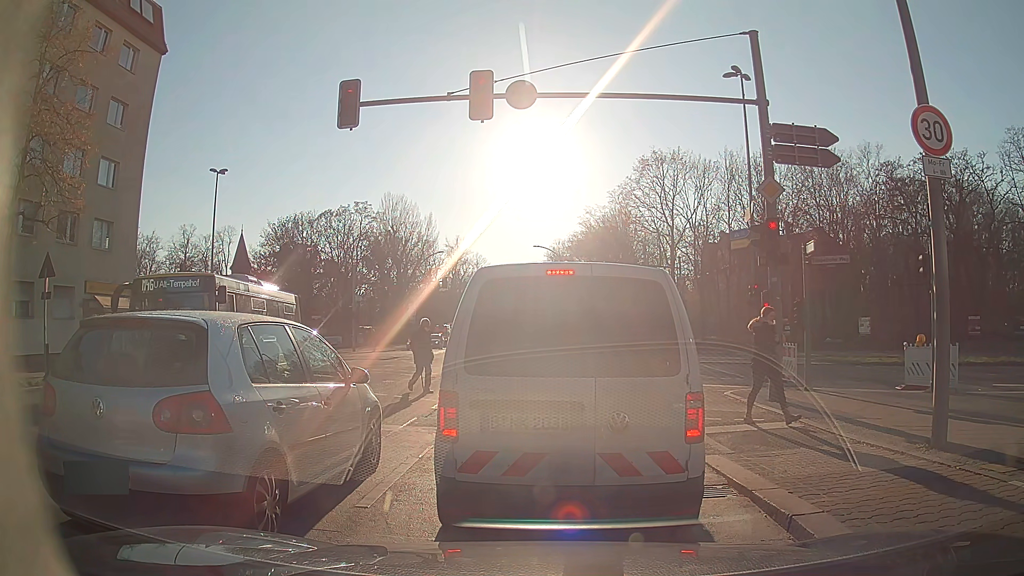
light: Day
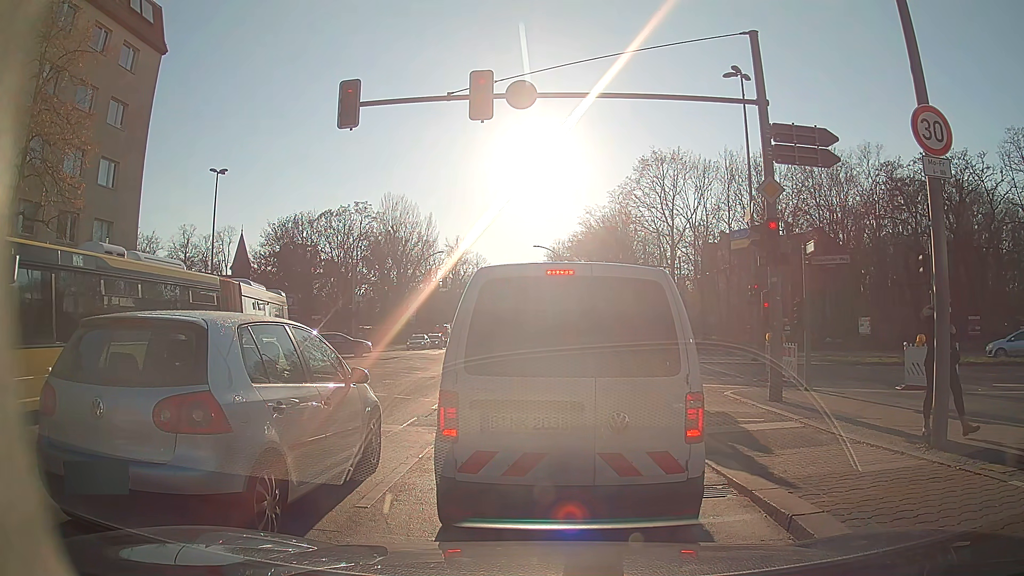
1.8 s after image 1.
(0.0, 0.0) m; 0°
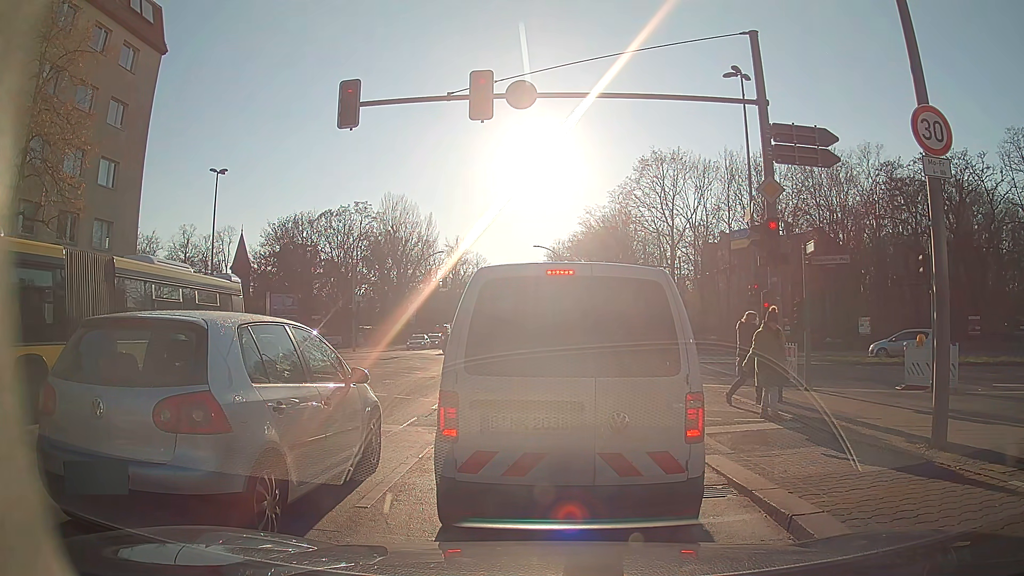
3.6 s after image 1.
(0.0, 0.0) m; 0°
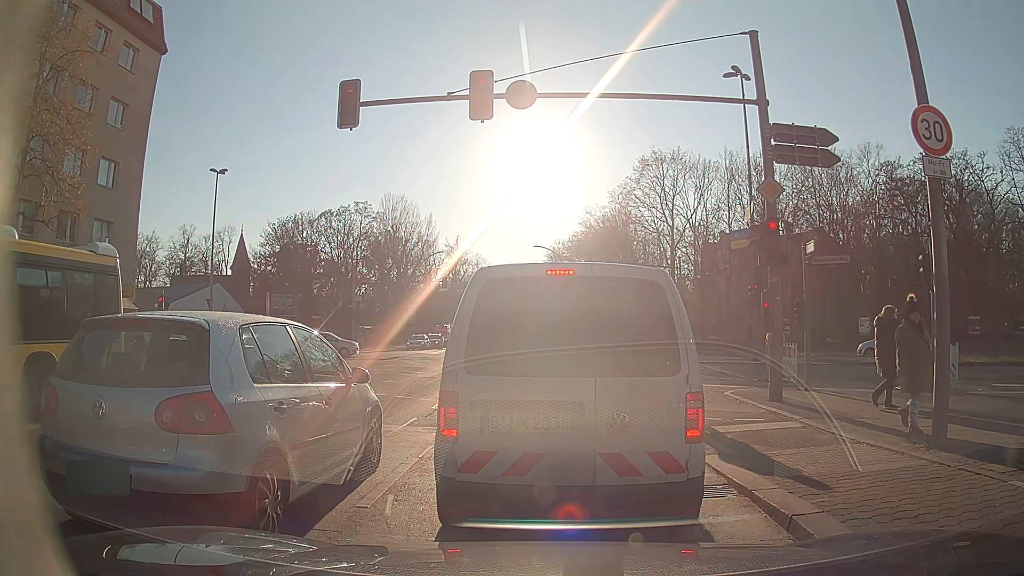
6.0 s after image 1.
(0.0, 0.0) m; 0°
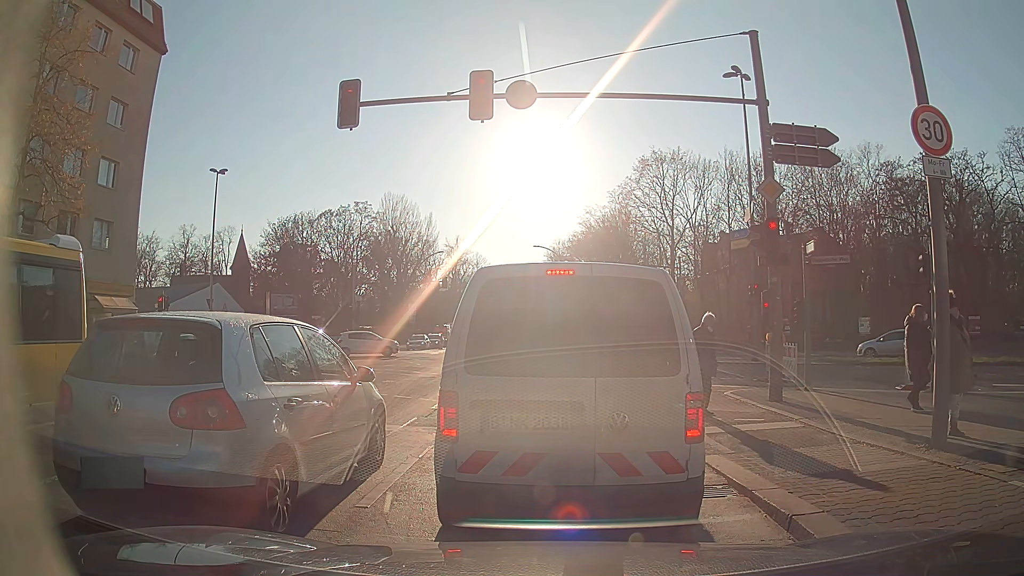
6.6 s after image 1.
(0.0, 0.0) m; 0°
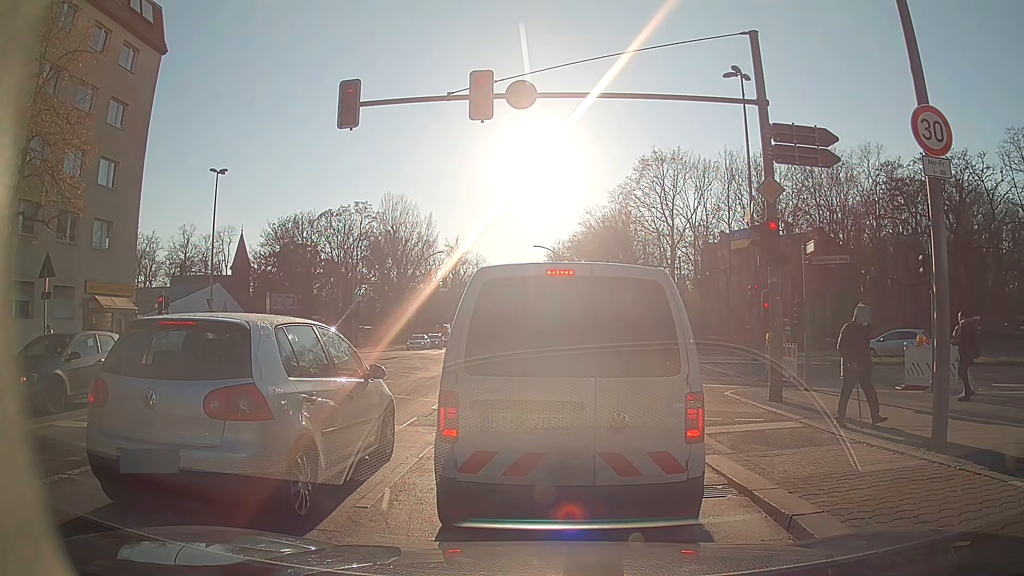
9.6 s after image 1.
(0.0, 0.0) m; 0°
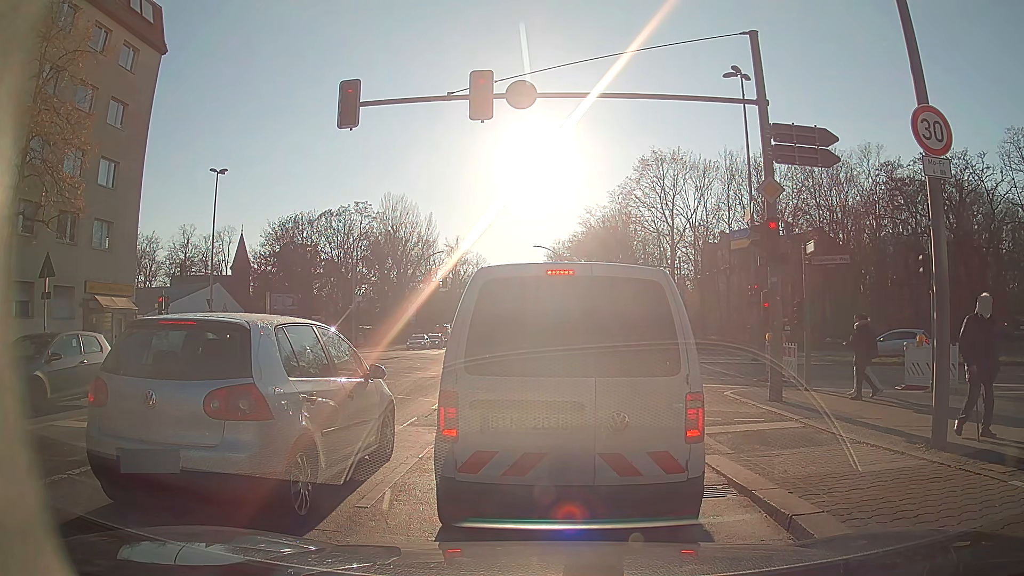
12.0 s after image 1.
(0.0, 0.0) m; 0°
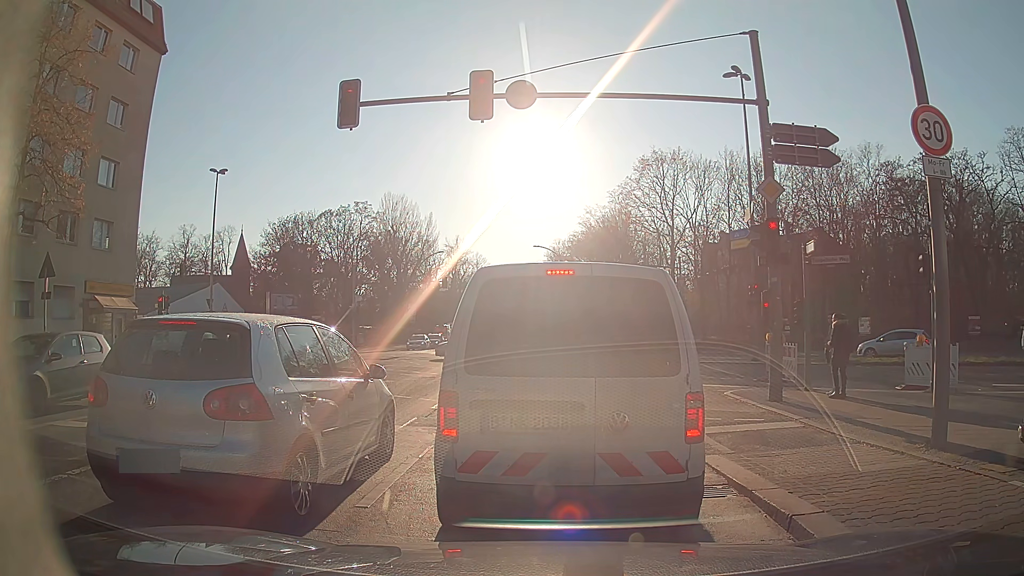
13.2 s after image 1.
(0.0, 0.0) m; 0°
(0, +10) (0, +20) (0, +30) (0, +40) (-1, +50) (-1, +60) (-1, +70) (-1, +80) (-1, +90) (-2, +100) m
